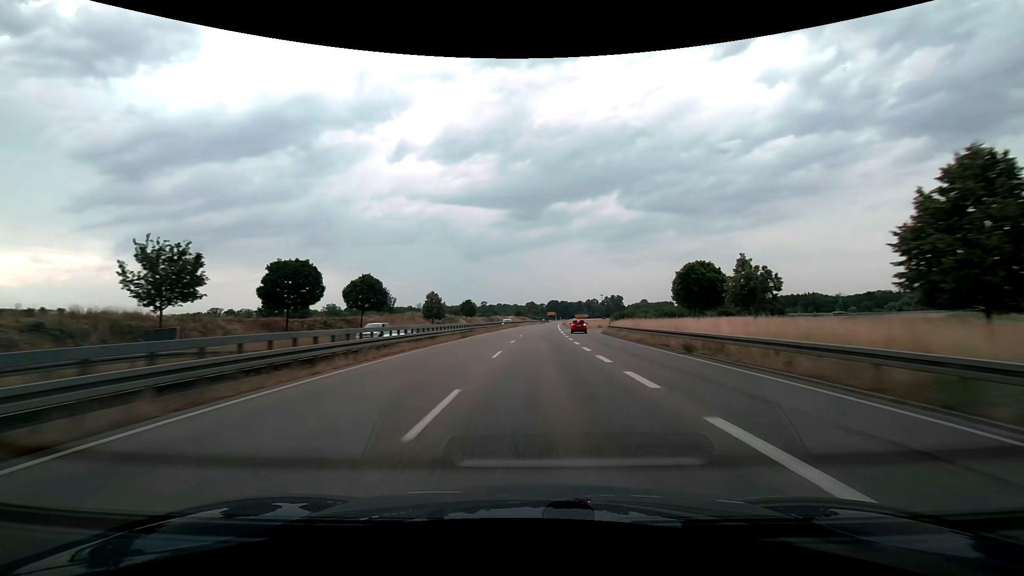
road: trunk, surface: asphalt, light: Day
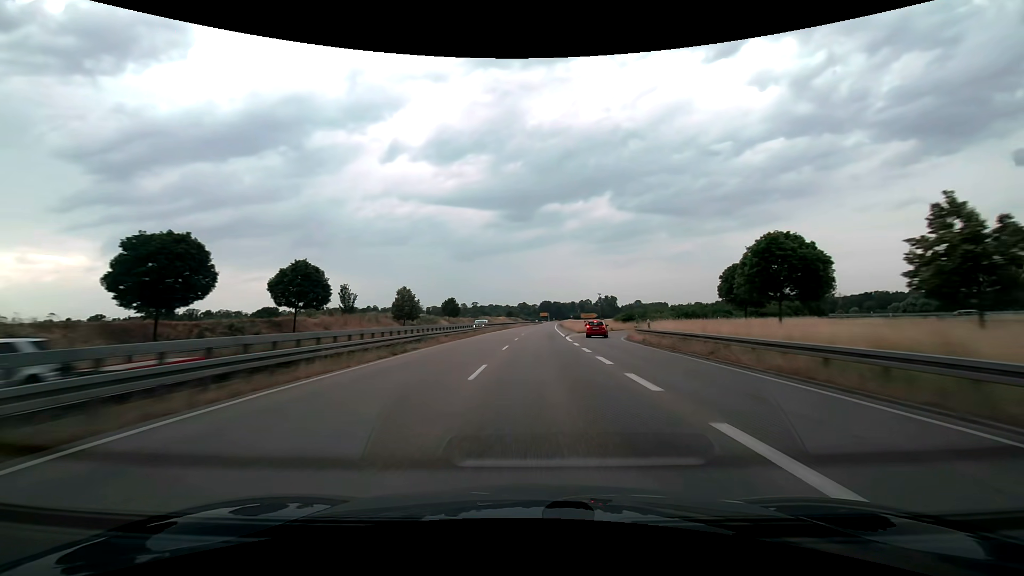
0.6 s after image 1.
(+0.1, +18.4) m; +1°
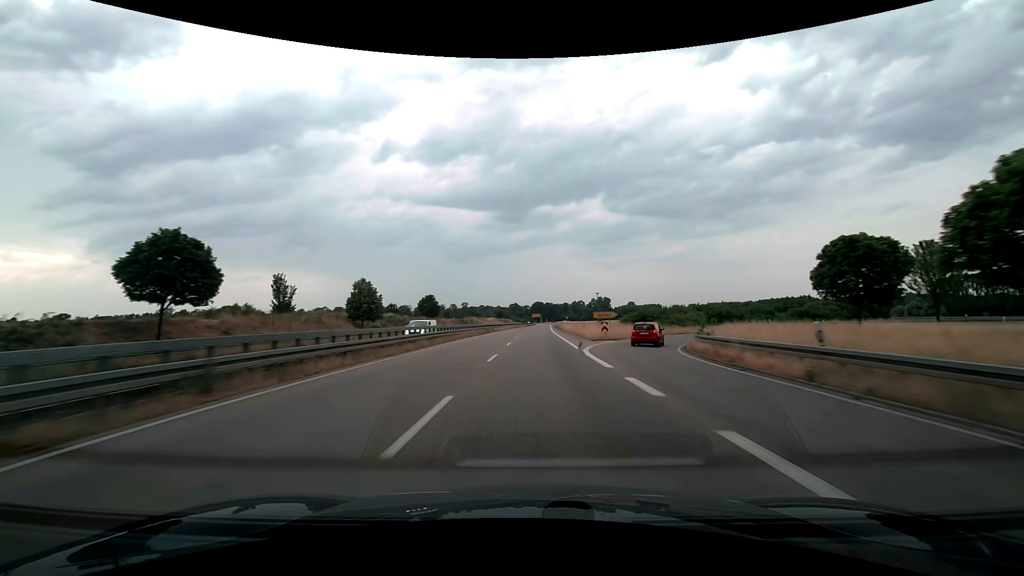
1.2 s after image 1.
(+0.1, +18.4) m; +1°
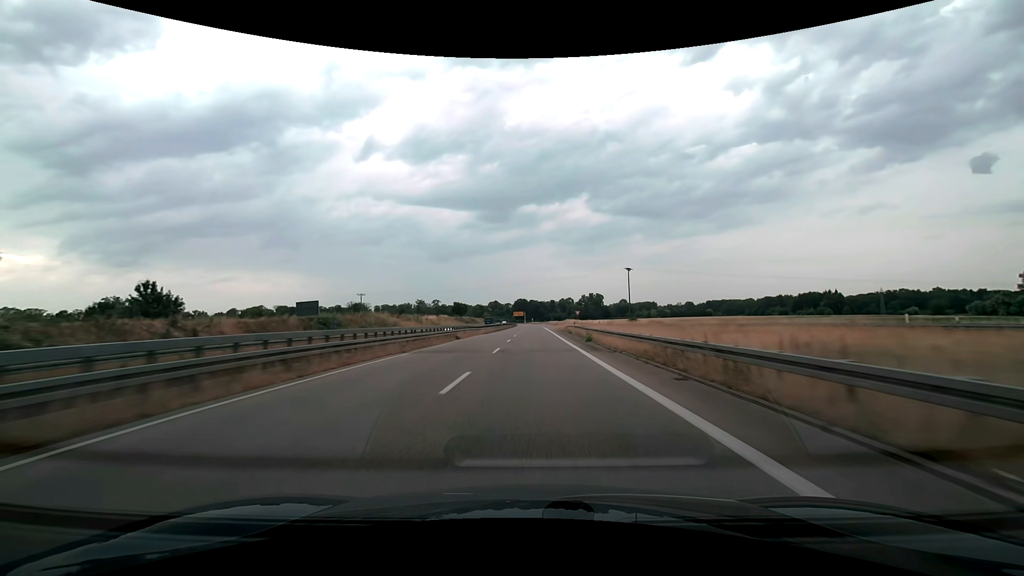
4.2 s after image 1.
(+2.2, +91.9) m; +2°
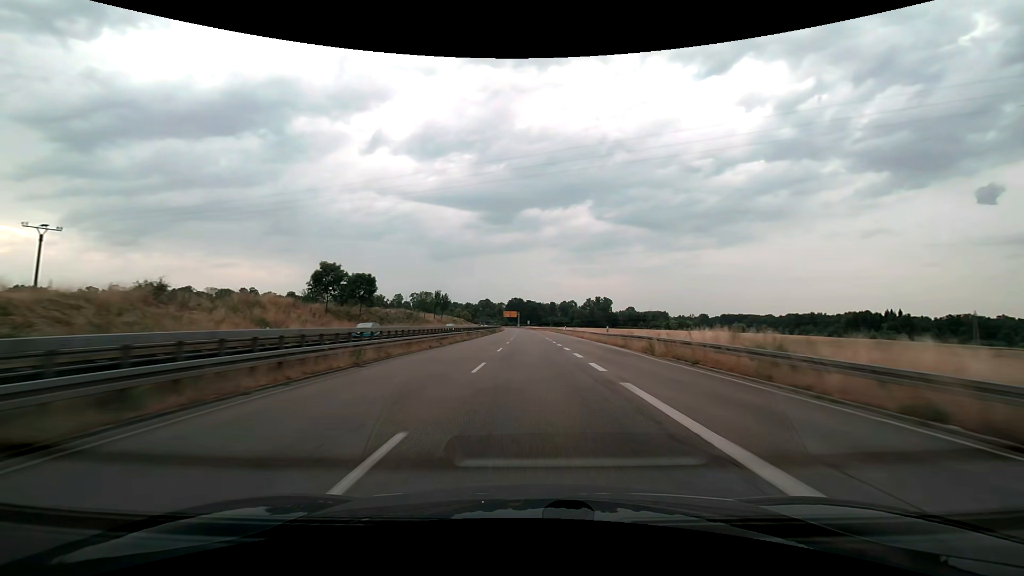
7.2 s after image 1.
(+0.6, +90.2) m; 0°
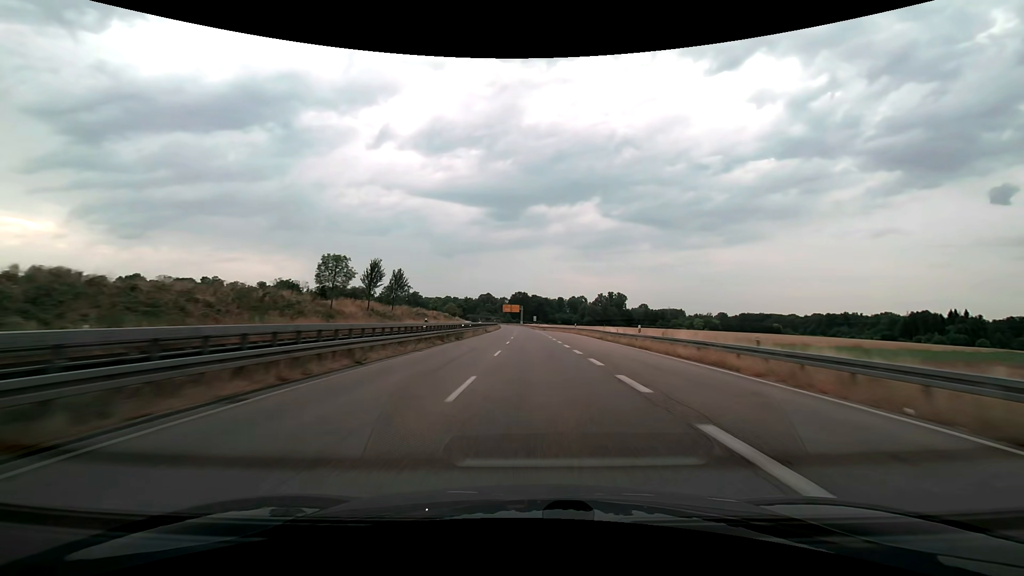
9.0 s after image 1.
(-0.2, +53.4) m; 0°
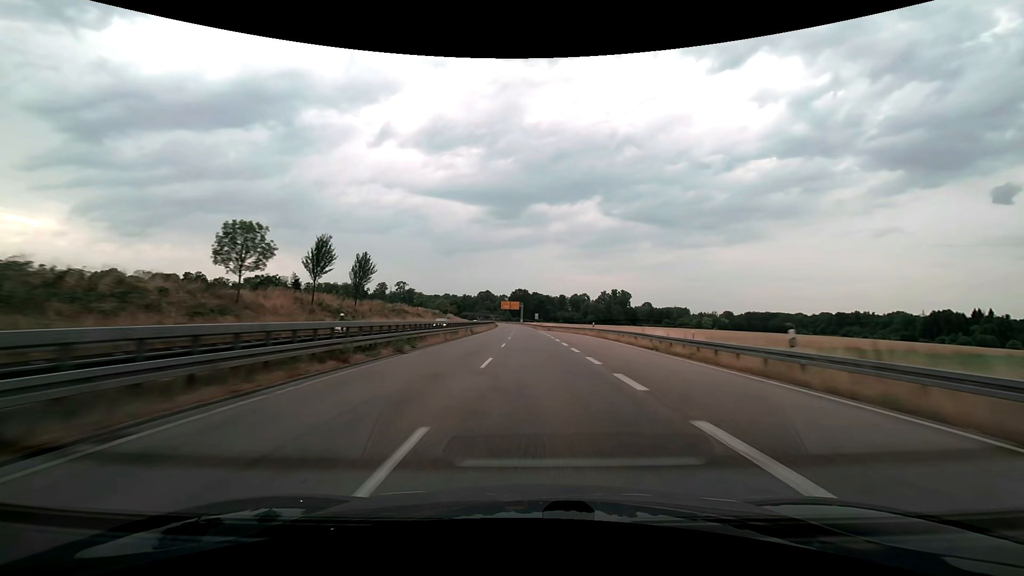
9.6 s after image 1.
(0.0, +17.8) m; 0°
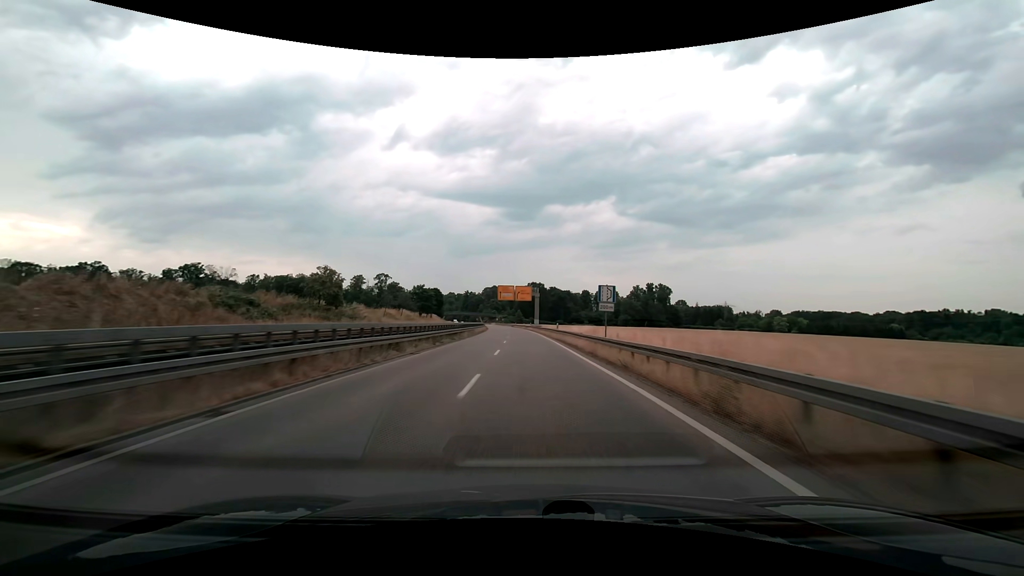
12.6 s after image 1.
(-1.0, +88.7) m; -2°
(0, +10) (0, +20) (0, +30) (0, +40) (-1, +50) (-1, +60) (-1, +70) (-2, +80) (-2, +90) (-3, +100) m
